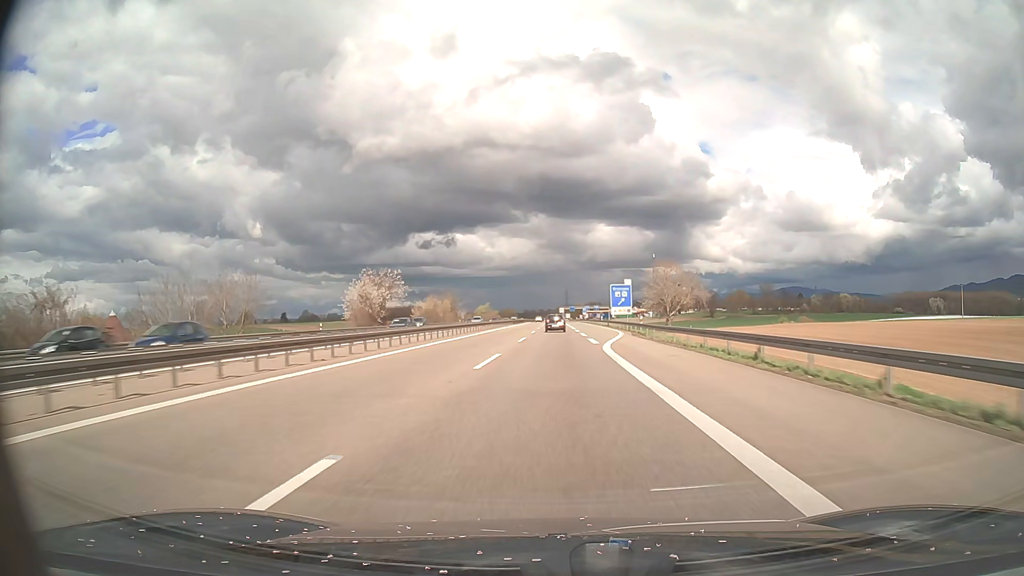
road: motorway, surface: asphalt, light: Day
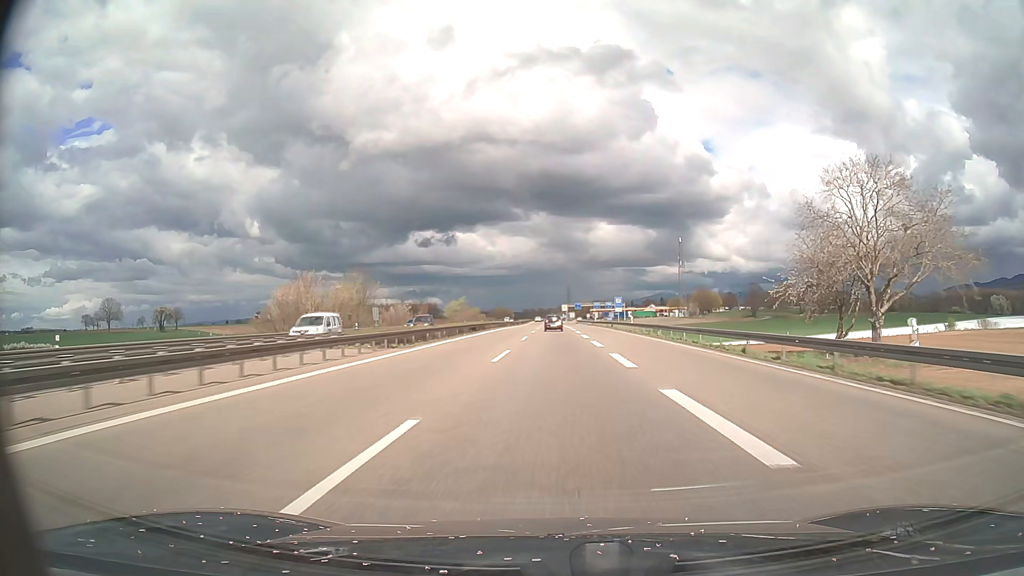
(+0.1, +87.3) m; 0°
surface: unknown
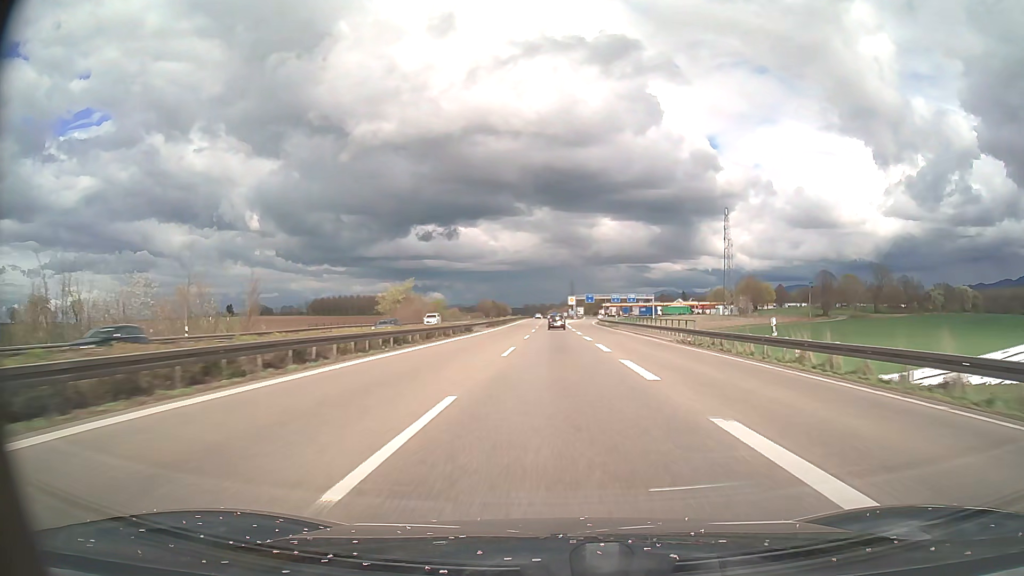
(-0.3, +87.3) m; 0°
(0, +10) (0, +20) (0, +30) (0, +40) (0, +50) (0, +60) (0, +70) (0, +80) (0, +90) (0, +100) m
